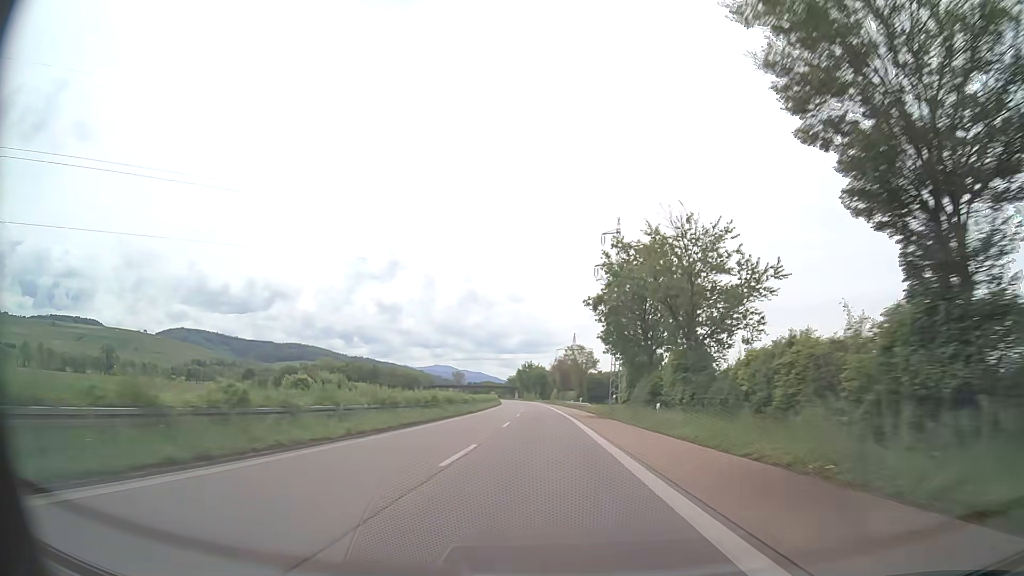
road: trunk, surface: asphalt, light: Day
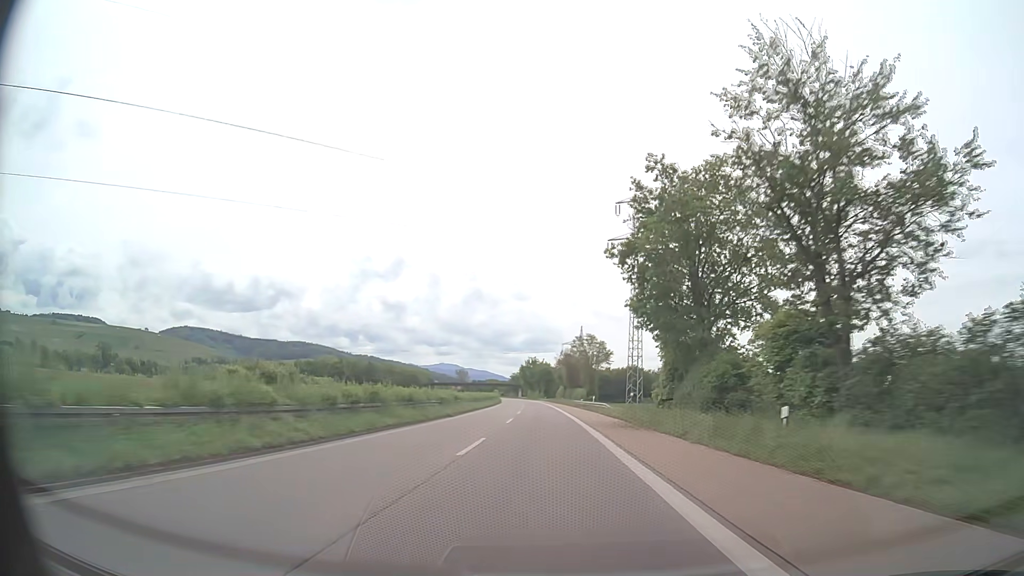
(-0.1, +15.8) m; 0°
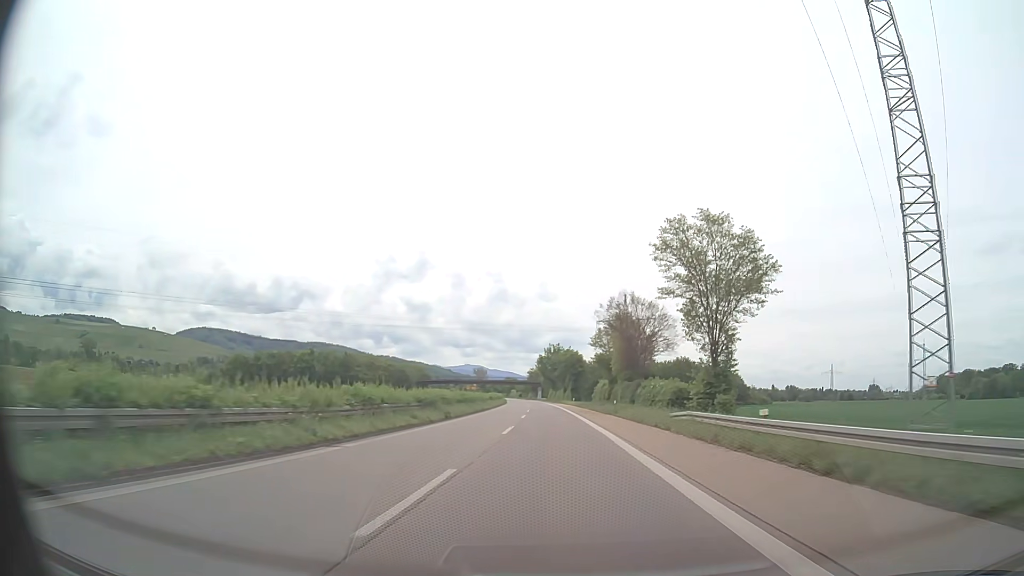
(-1.3, +63.0) m; -2°
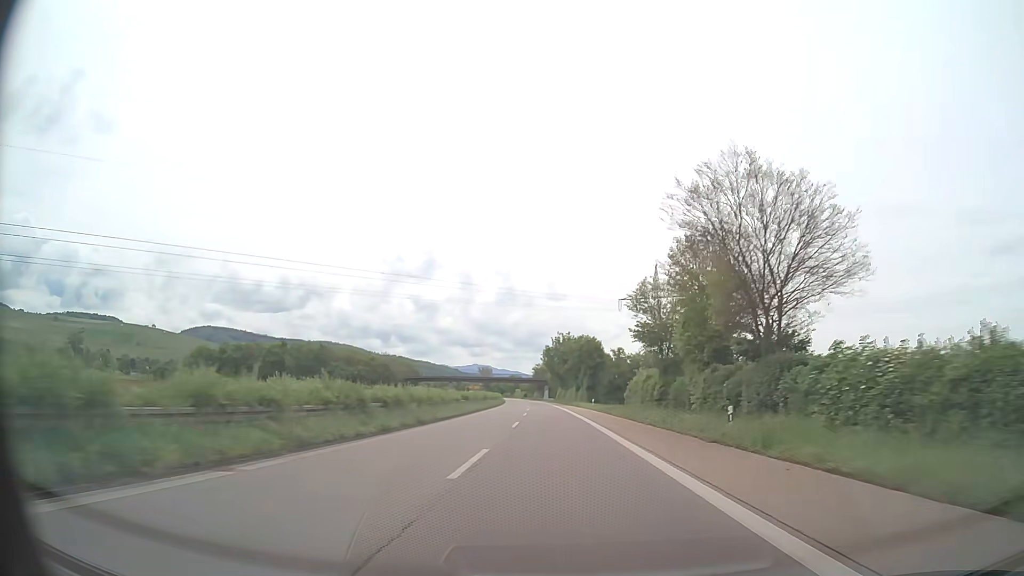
(-0.2, +31.4) m; -1°
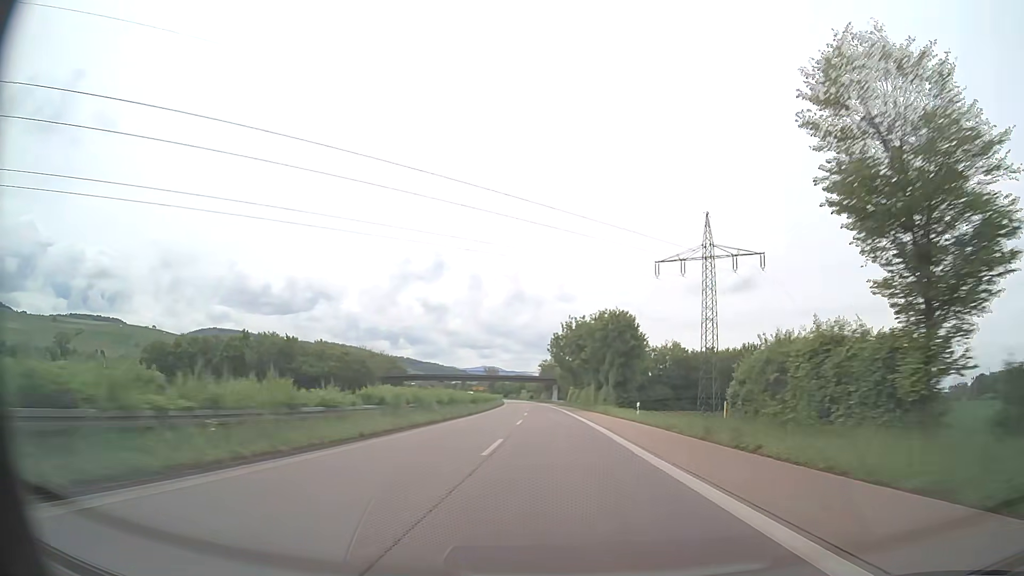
(-0.2, +31.2) m; 0°
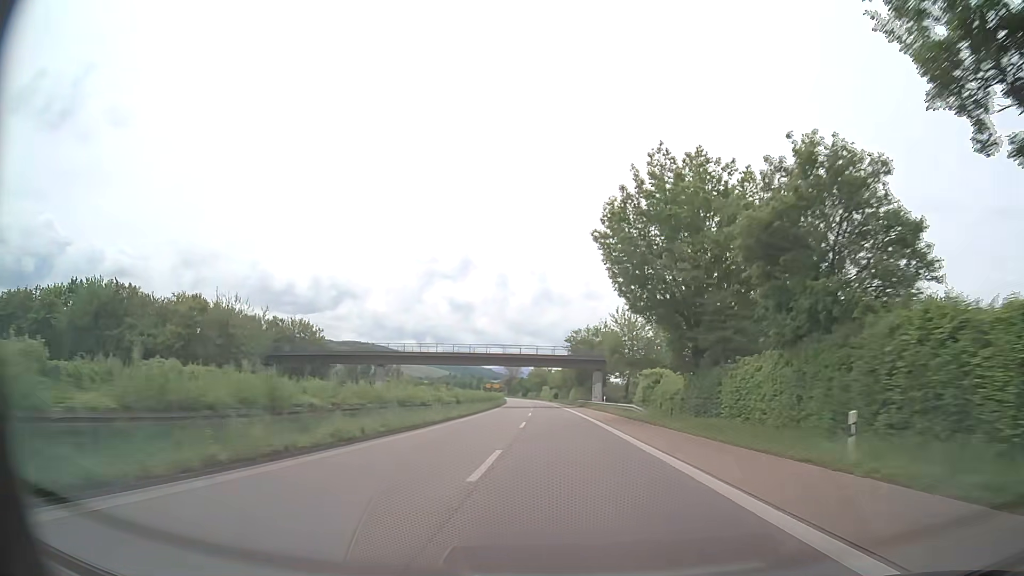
(-2.0, +77.0) m; -2°
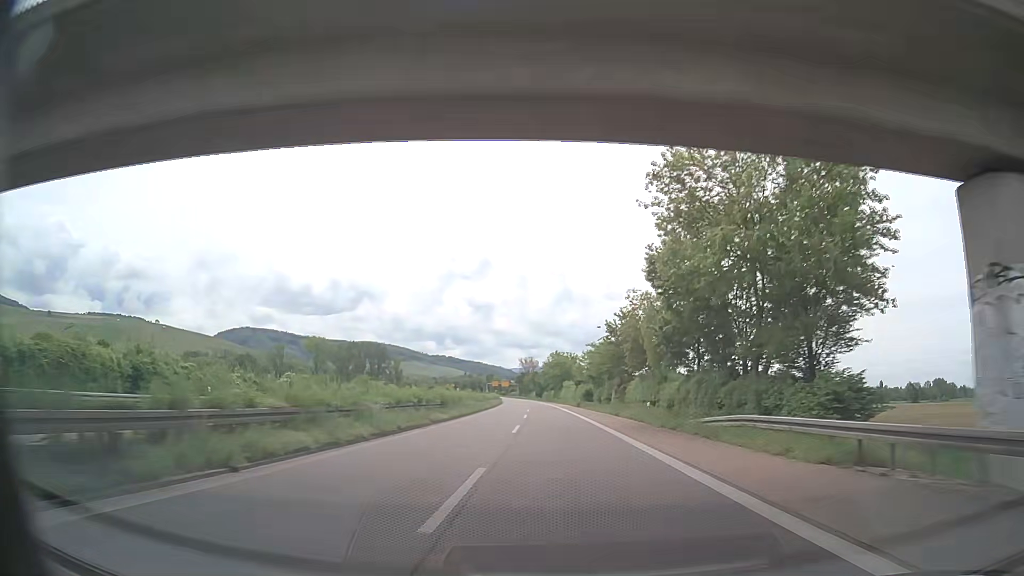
(-1.6, +75.7) m; -2°
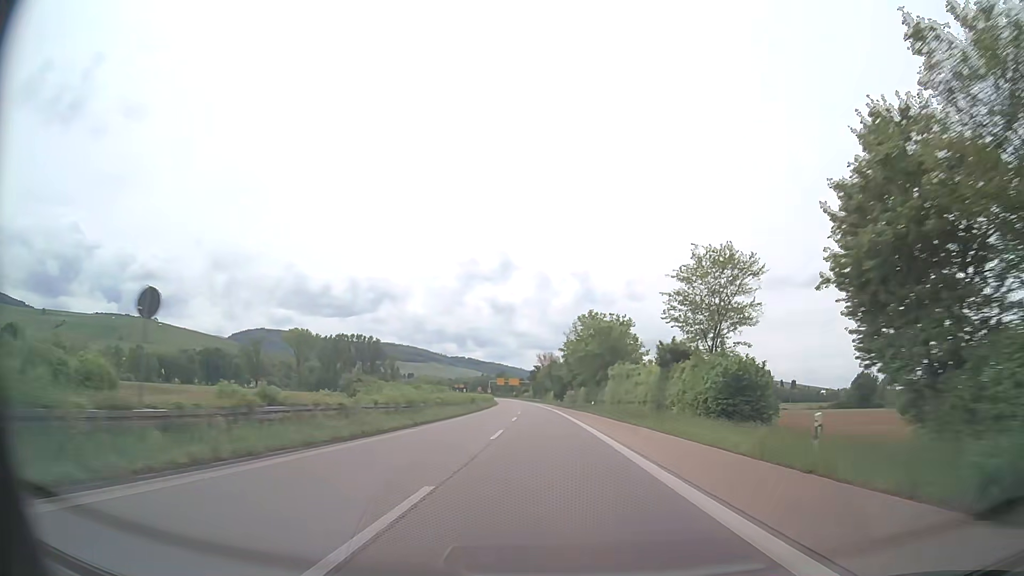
(-1.2, +74.8) m; -2°
(0, +10) (0, +20) (0, +30) (-1, +40) (-1, +50) (-1, +60) (-2, +70) (-2, +80) (-3, +90) (-3, +100) m
